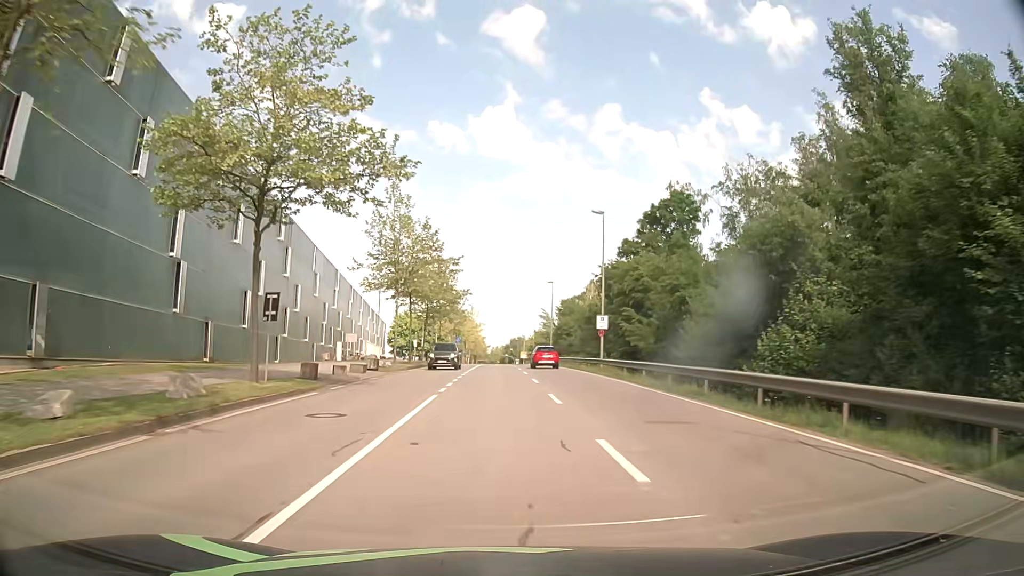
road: secondary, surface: asphalt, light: Day
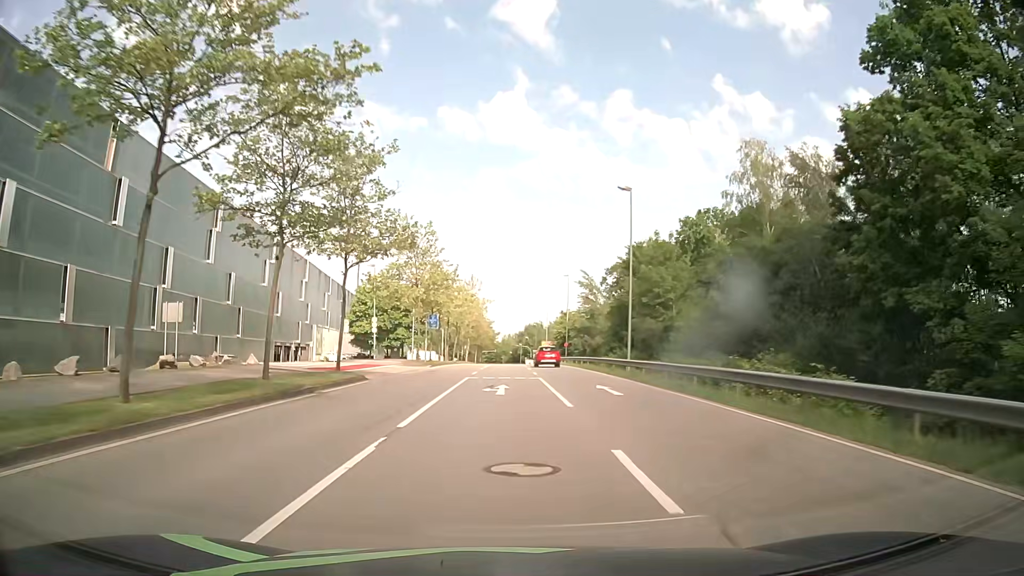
(-0.4, +46.3) m; -1°
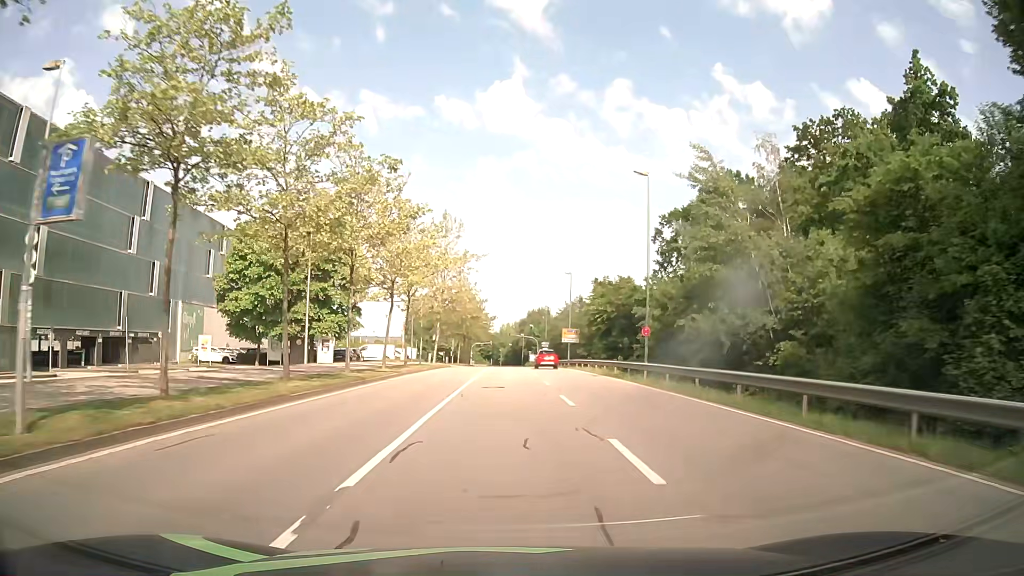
(-0.1, +43.8) m; 0°
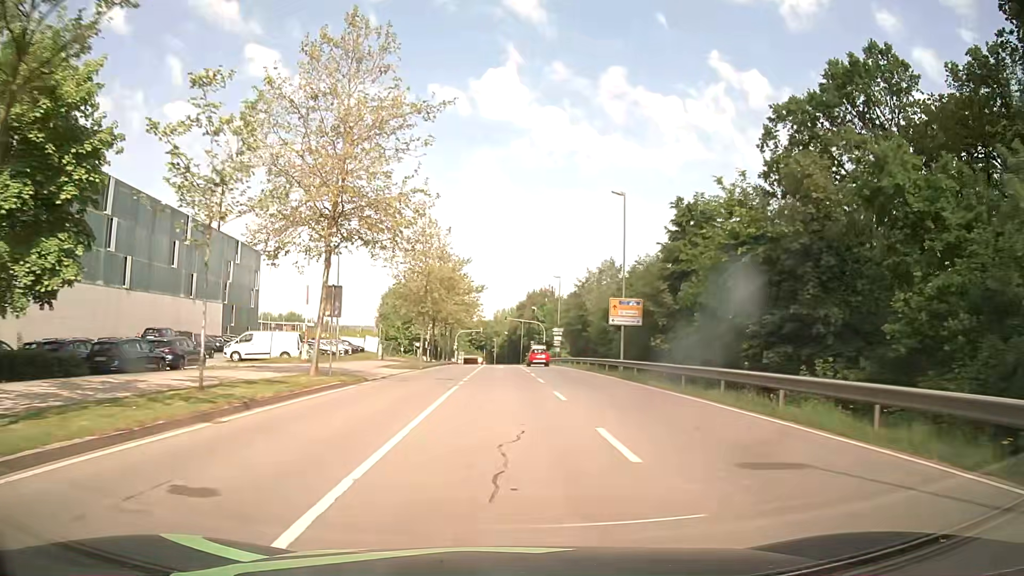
(-0.1, +35.1) m; 0°
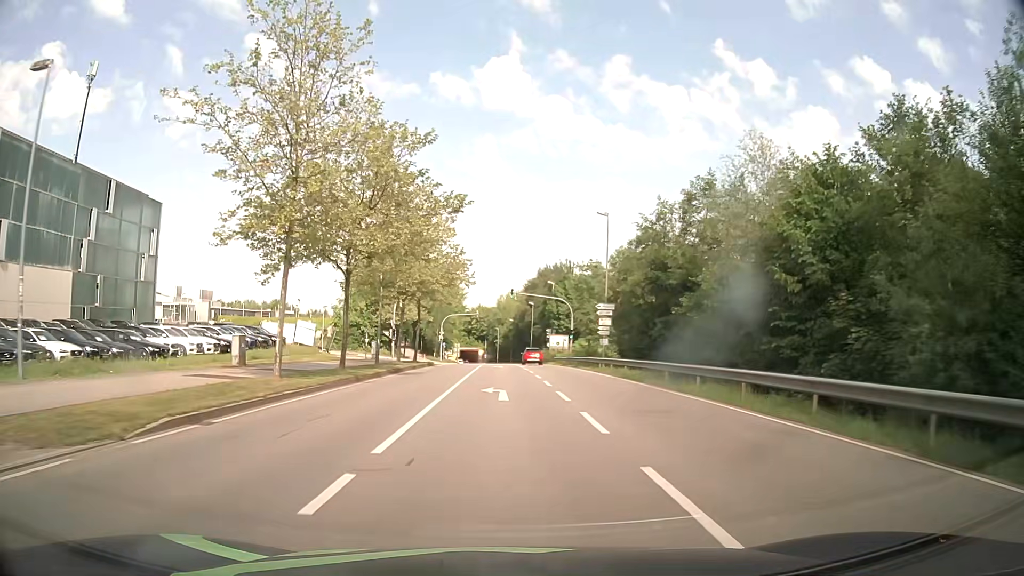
(-0.1, +33.6) m; 0°
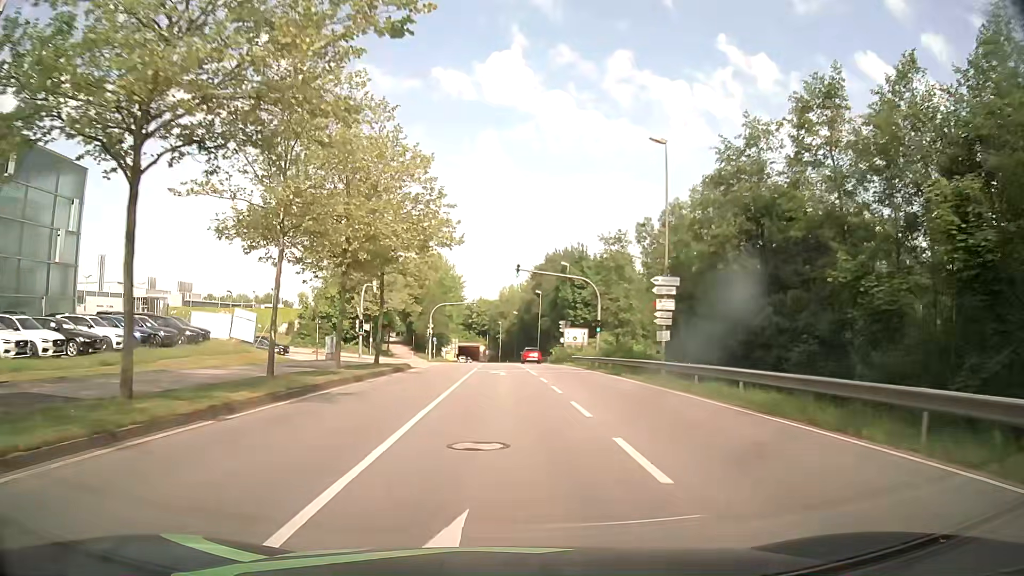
(0.0, +15.7) m; 0°
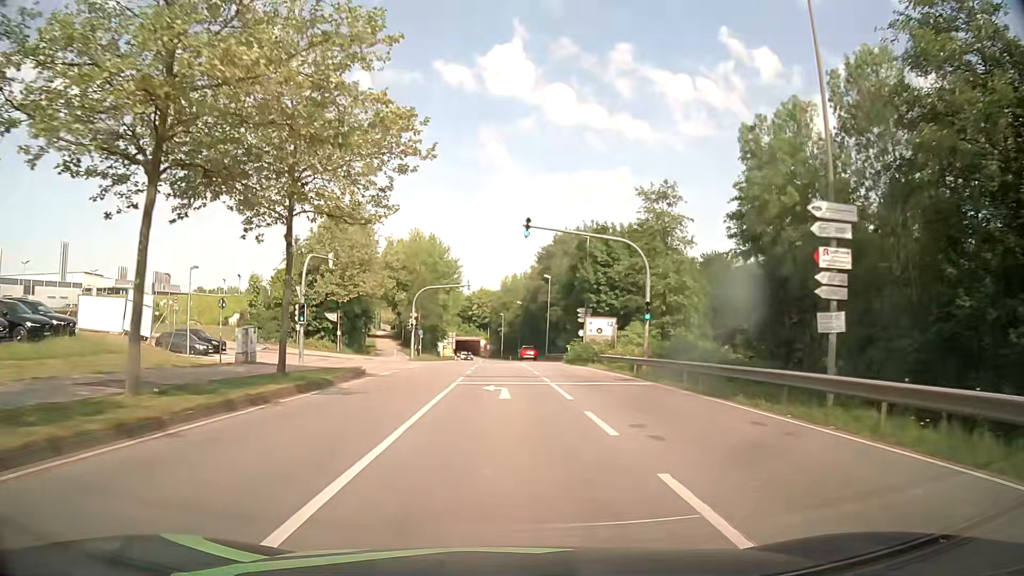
(-0.1, +14.7) m; 0°
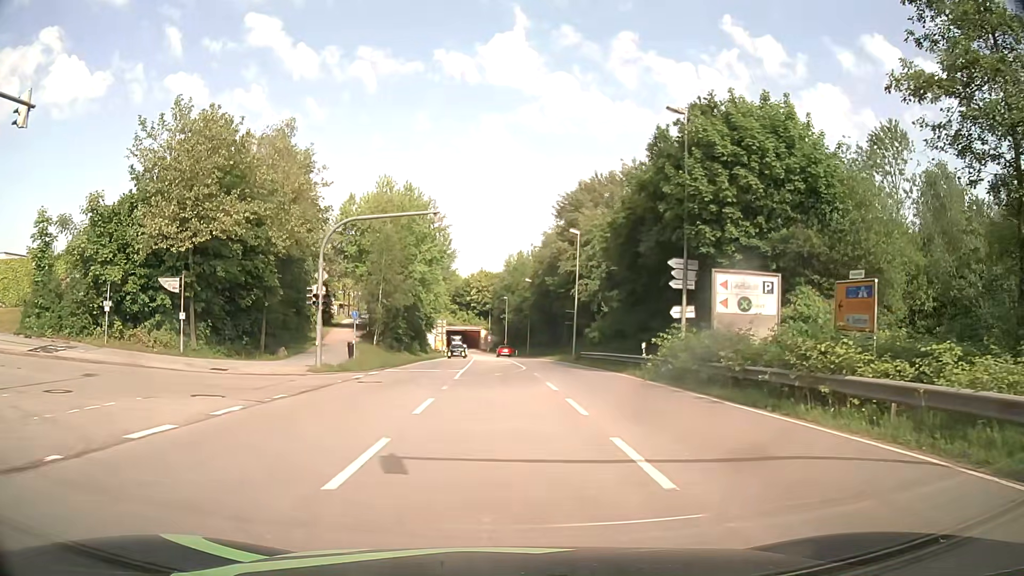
(0.0, +28.1) m; 0°
